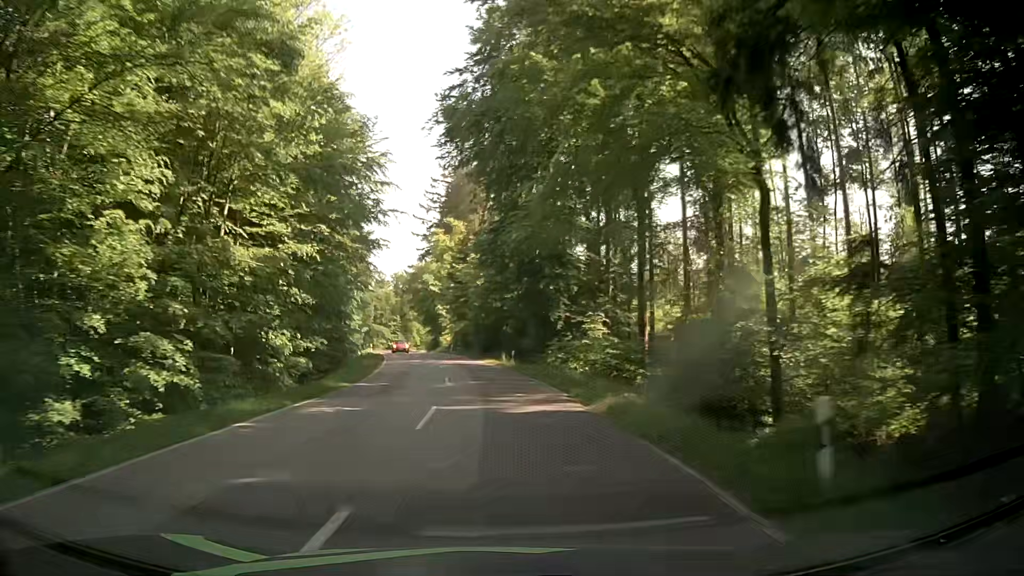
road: secondary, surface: asphalt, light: Day
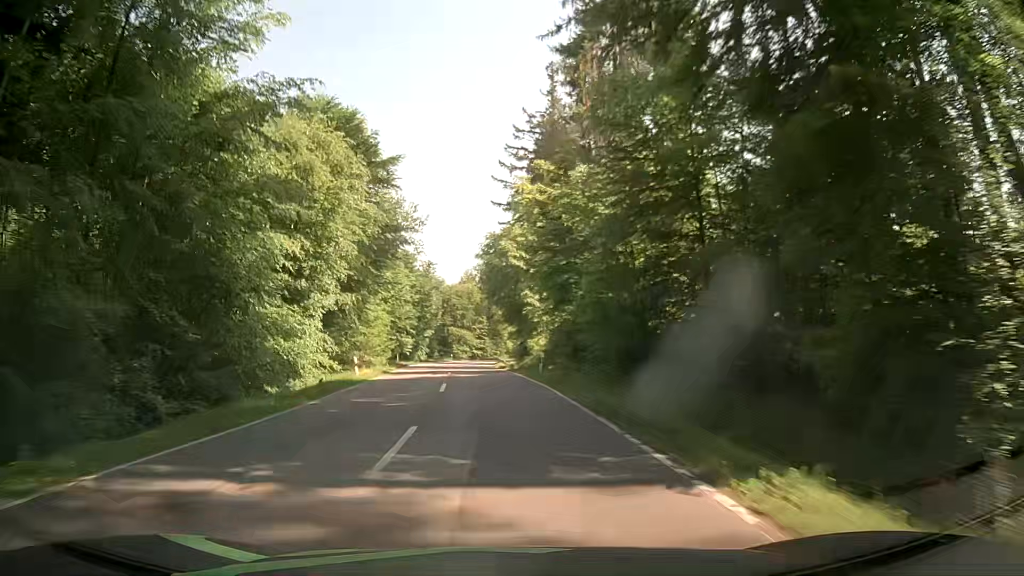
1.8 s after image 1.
(-2.4, +39.3) m; -8°
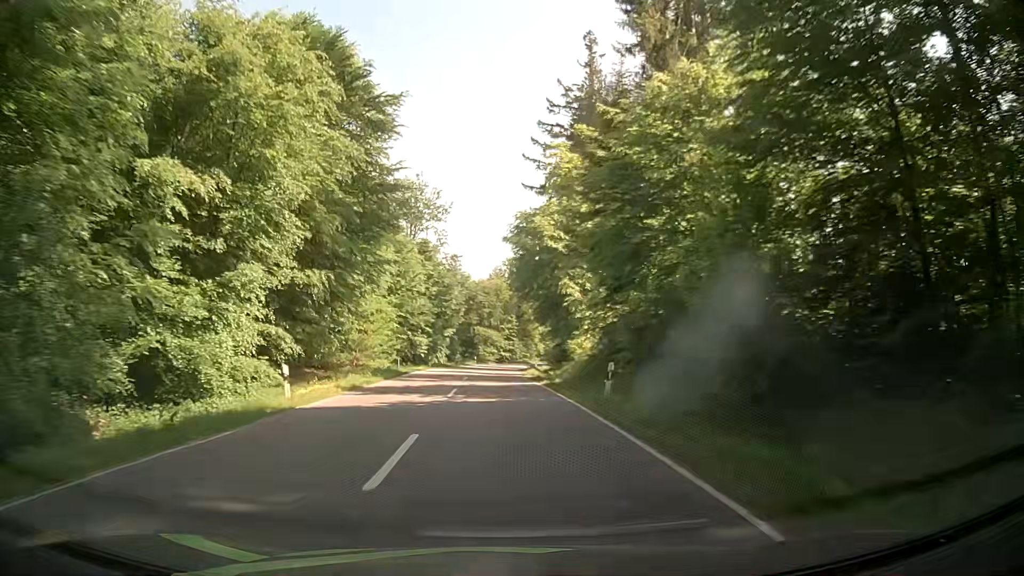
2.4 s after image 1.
(-0.5, +13.0) m; -3°
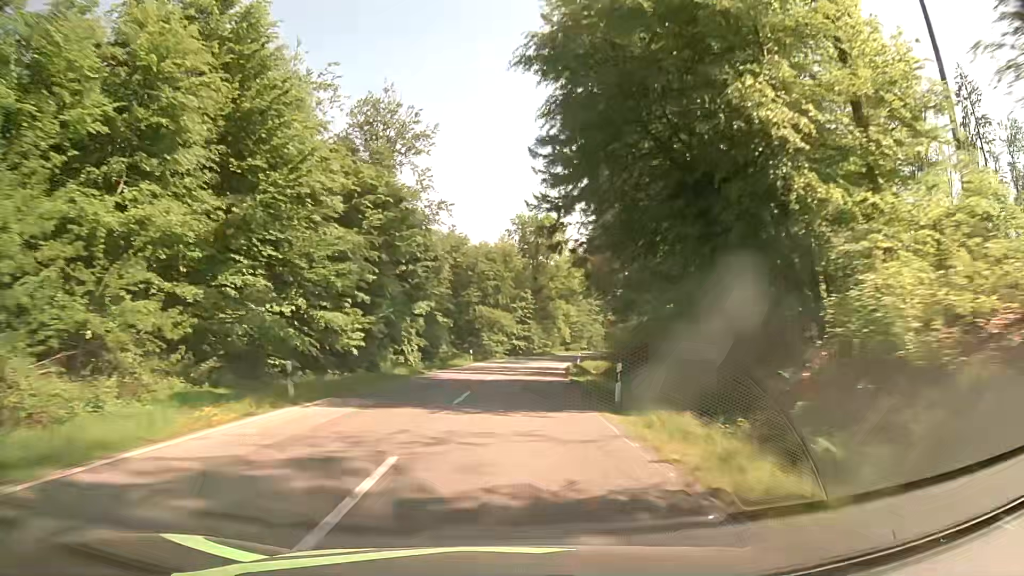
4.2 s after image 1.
(-1.1, +38.9) m; -2°
